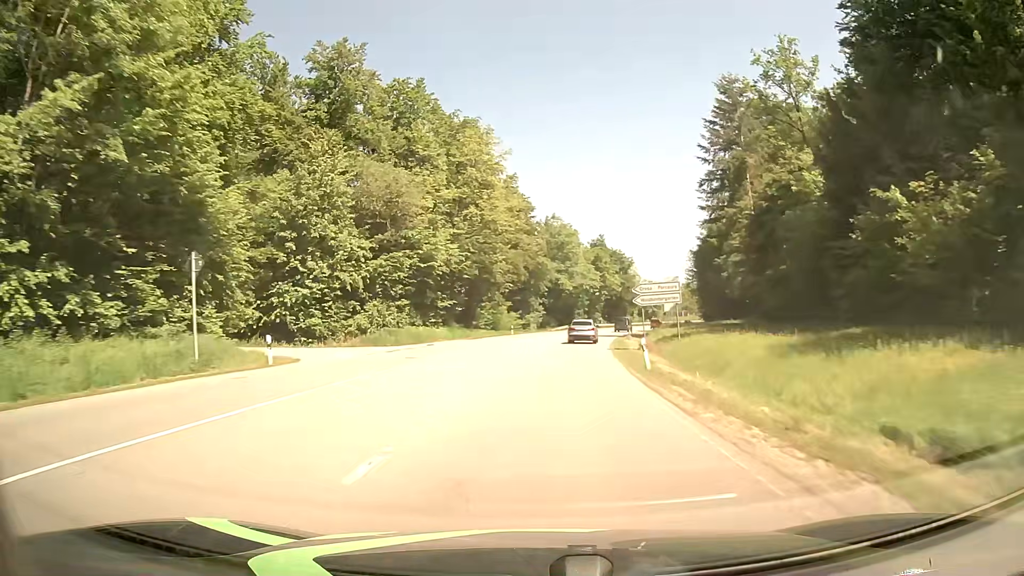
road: secondary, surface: asphalt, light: Day
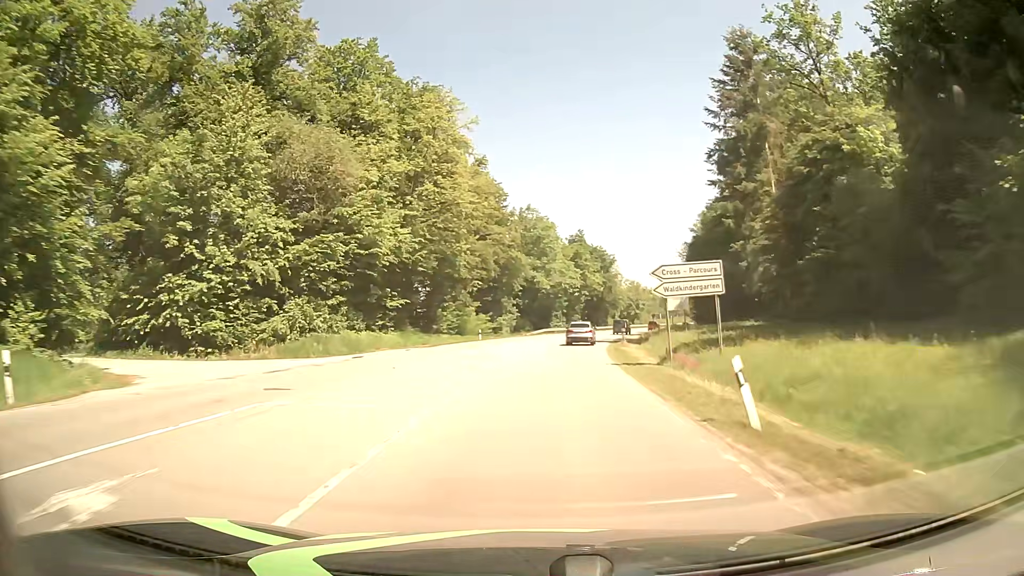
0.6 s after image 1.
(+0.1, +12.1) m; +2°
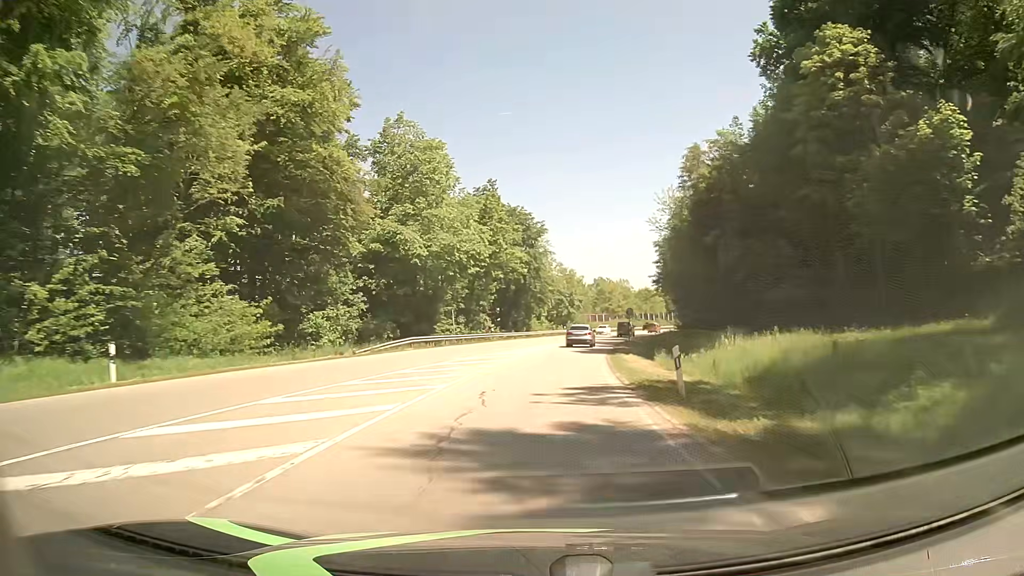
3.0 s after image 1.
(+3.4, +48.5) m; +8°
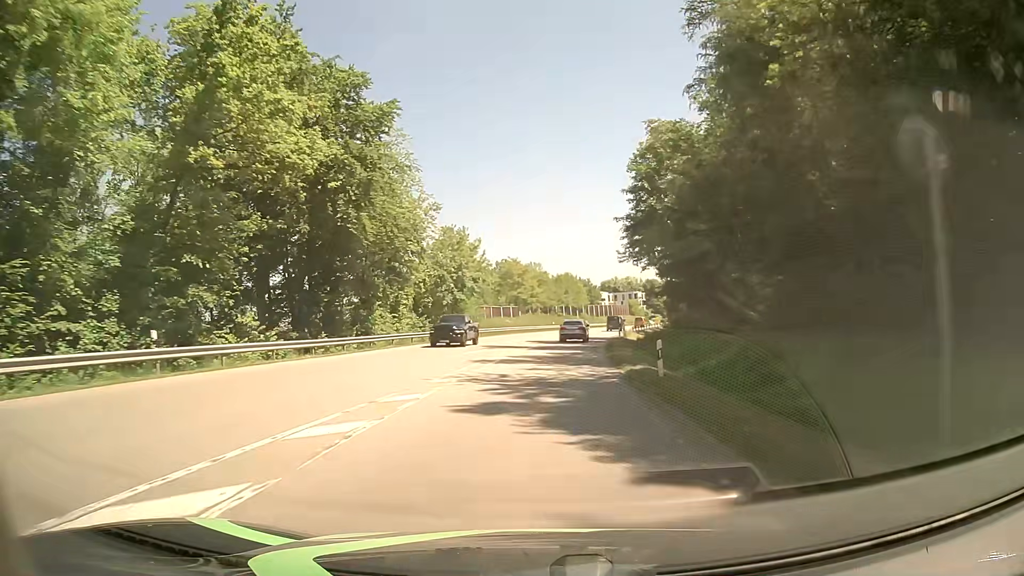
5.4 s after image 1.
(+3.7, +48.7) m; +9°
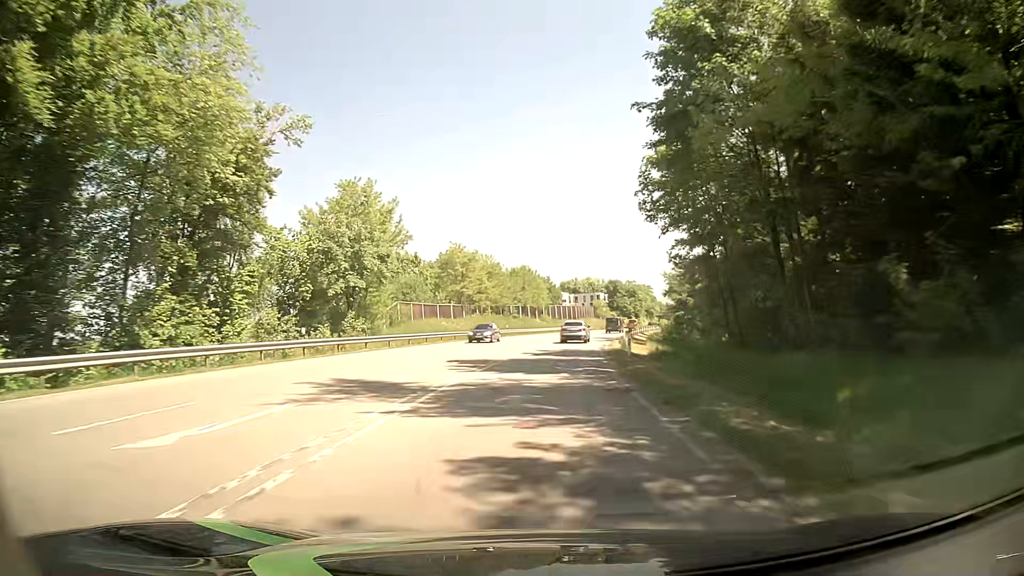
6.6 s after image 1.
(+0.8, +24.5) m; +4°
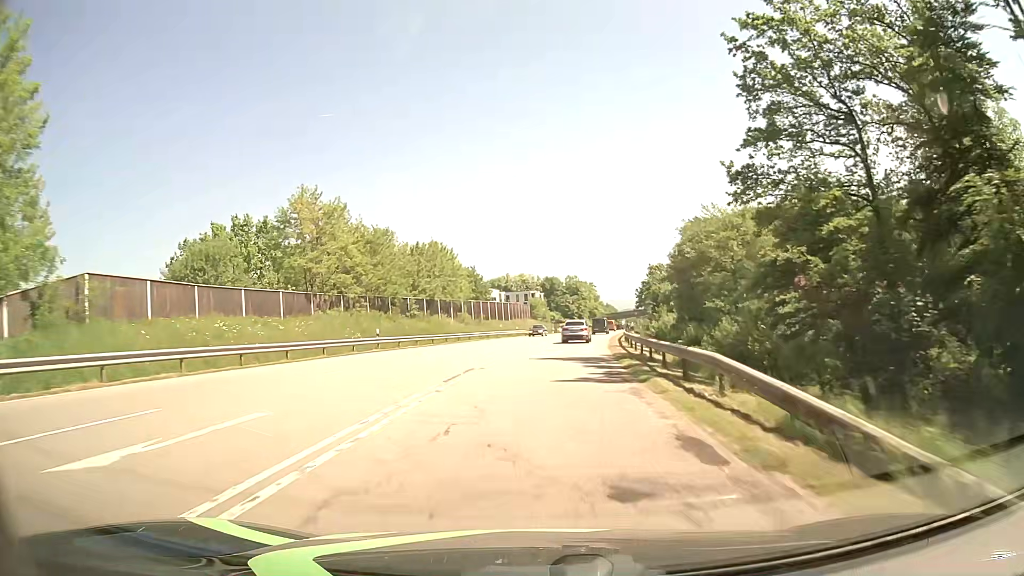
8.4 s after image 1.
(+1.9, +36.6) m; +6°
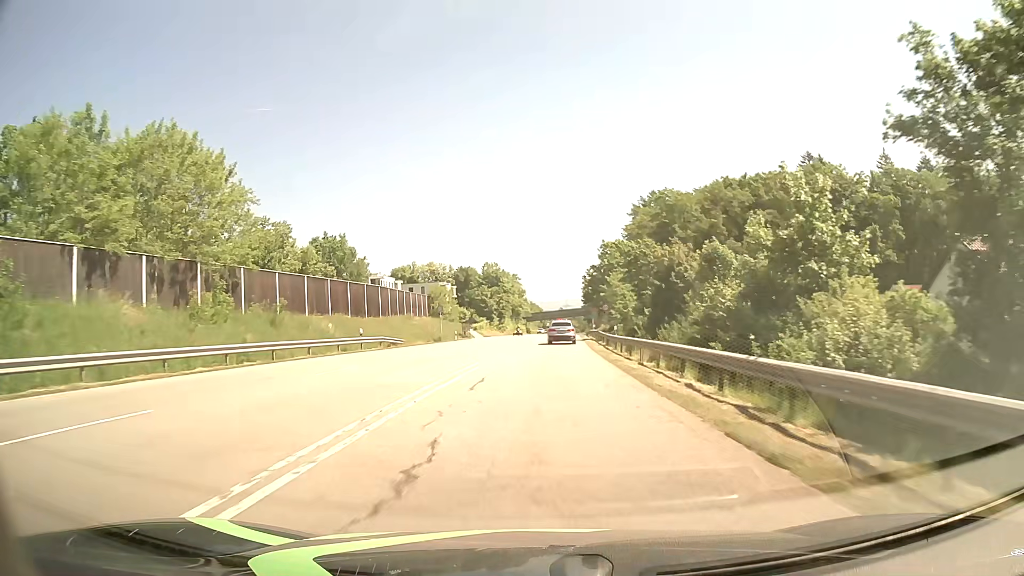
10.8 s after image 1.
(+2.8, +47.5) m; +7°
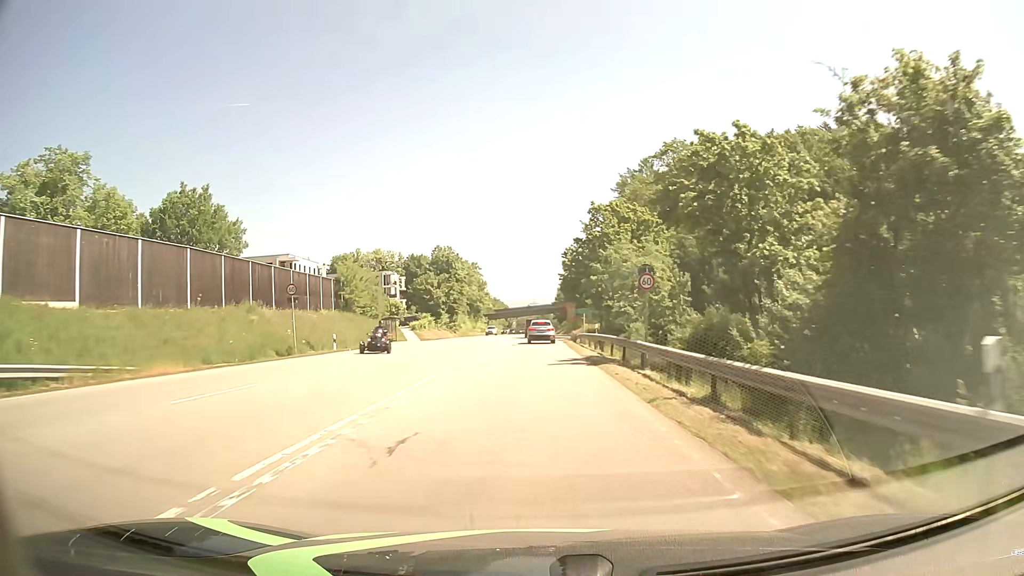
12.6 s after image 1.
(+1.1, +33.0) m; +3°
(0, +10) (0, +20) (0, +30) (0, +40) (0, +50) (0, +60) (0, +70) (0, +80) (0, +90) (0, +100) m
